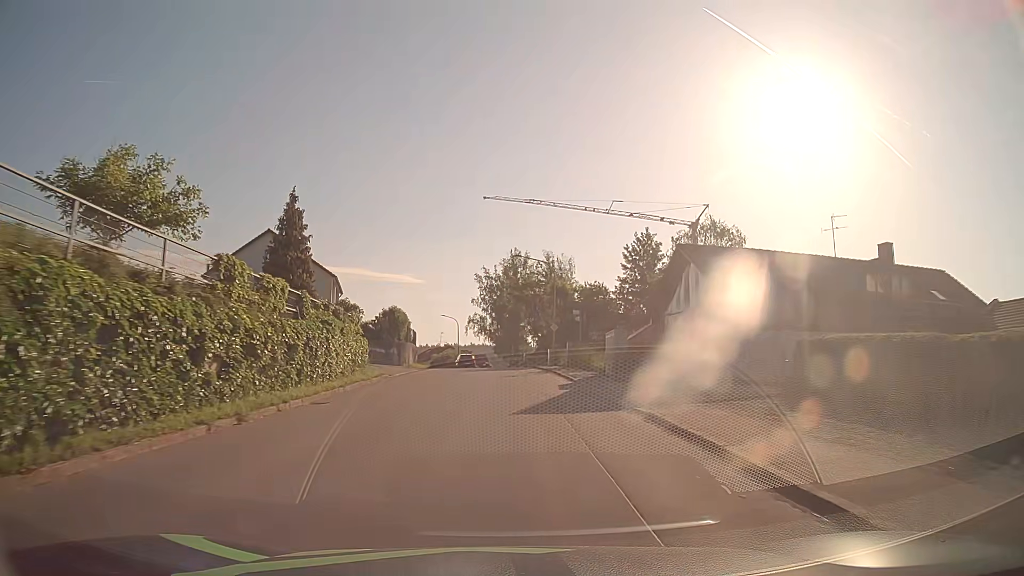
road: tertiary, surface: asphalt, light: Day
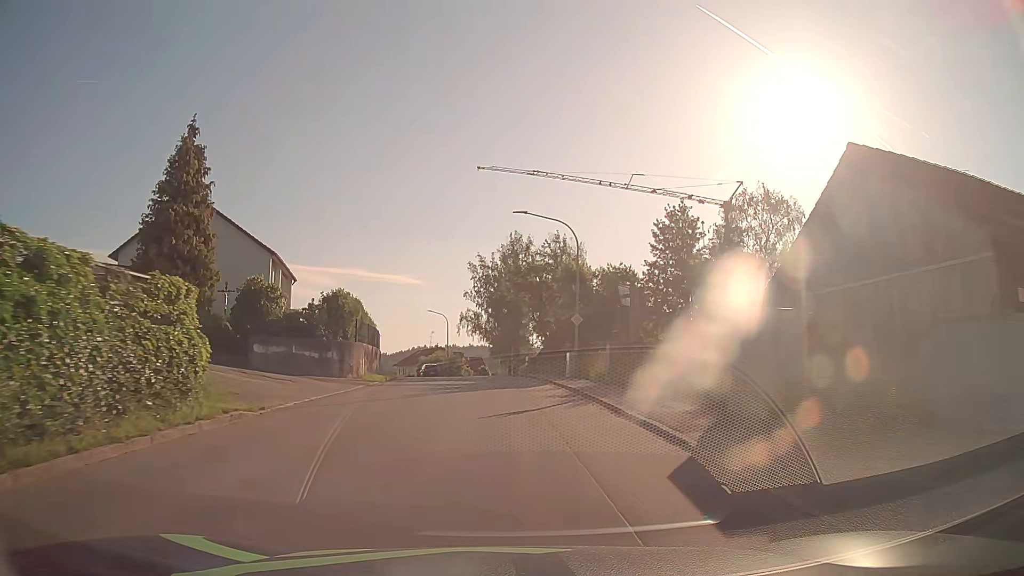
(+0.1, +15.3) m; 0°
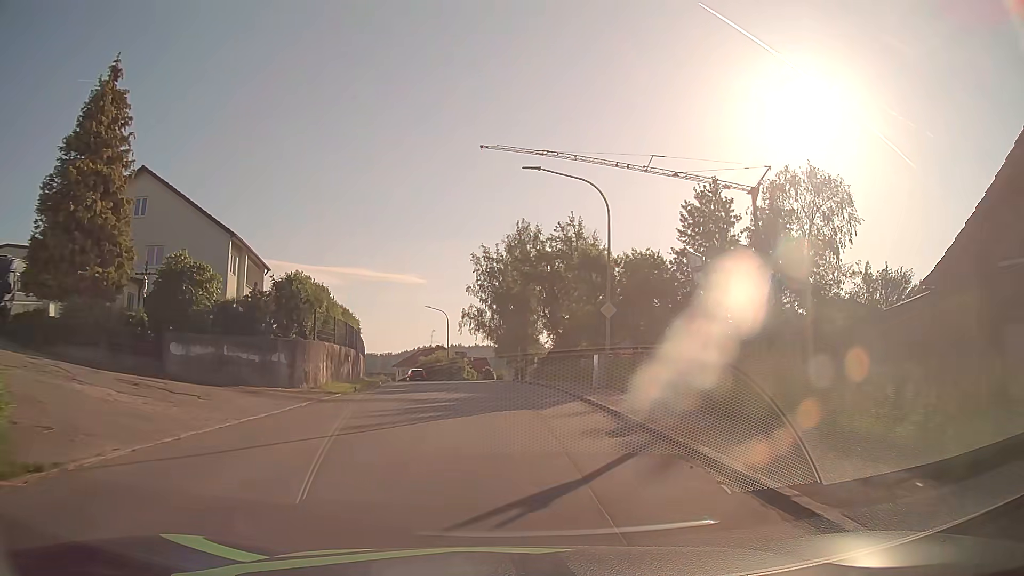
(-0.1, +7.7) m; -1°
(0, +10) (-1, +20) (-1, +30) (-3, +40) (-4, +50) (-6, +60) (-9, +69) (-11, +79) (-14, +89) (-17, +98) m
